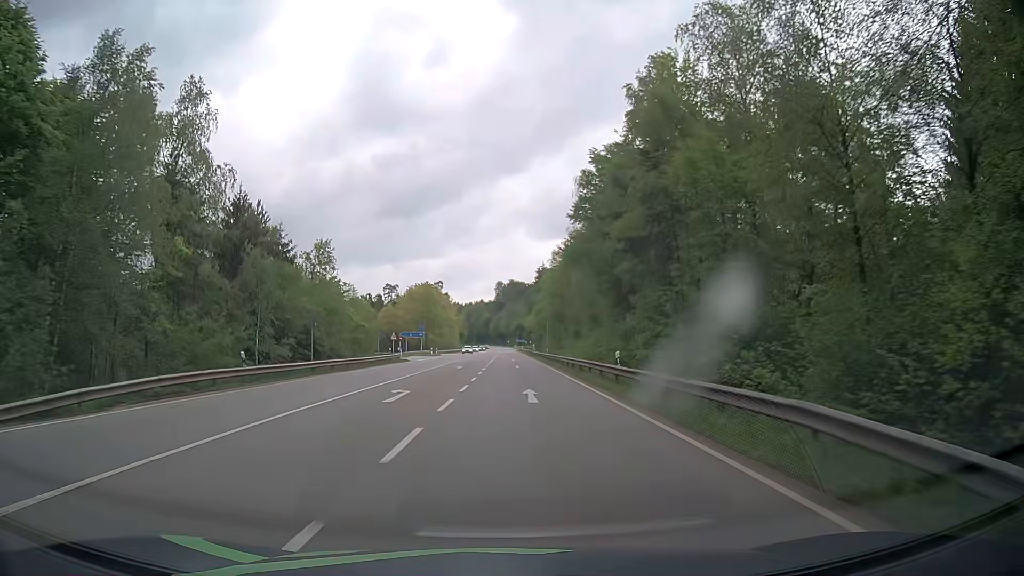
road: secondary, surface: asphalt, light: Day
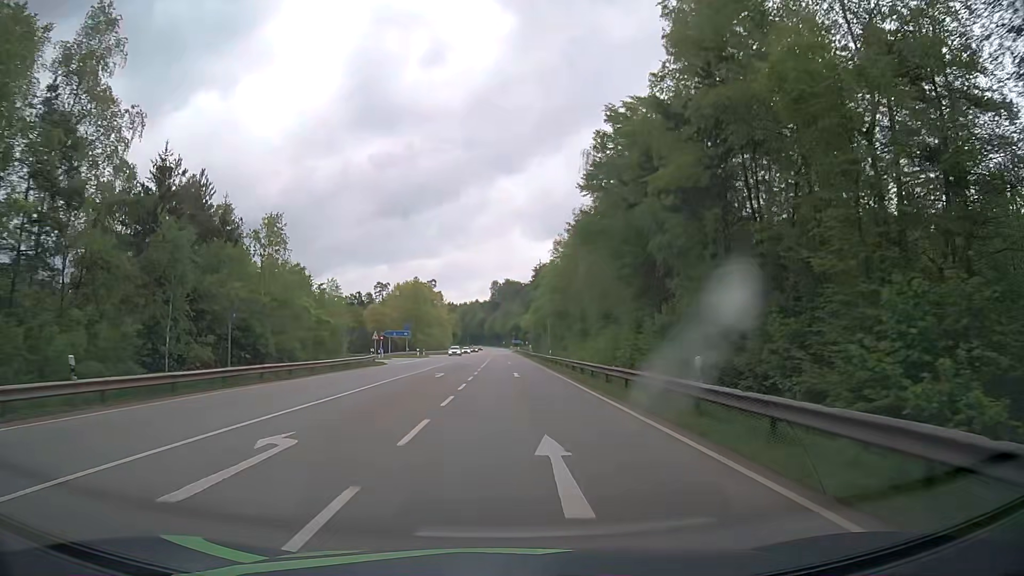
(-0.1, +10.7) m; -1°
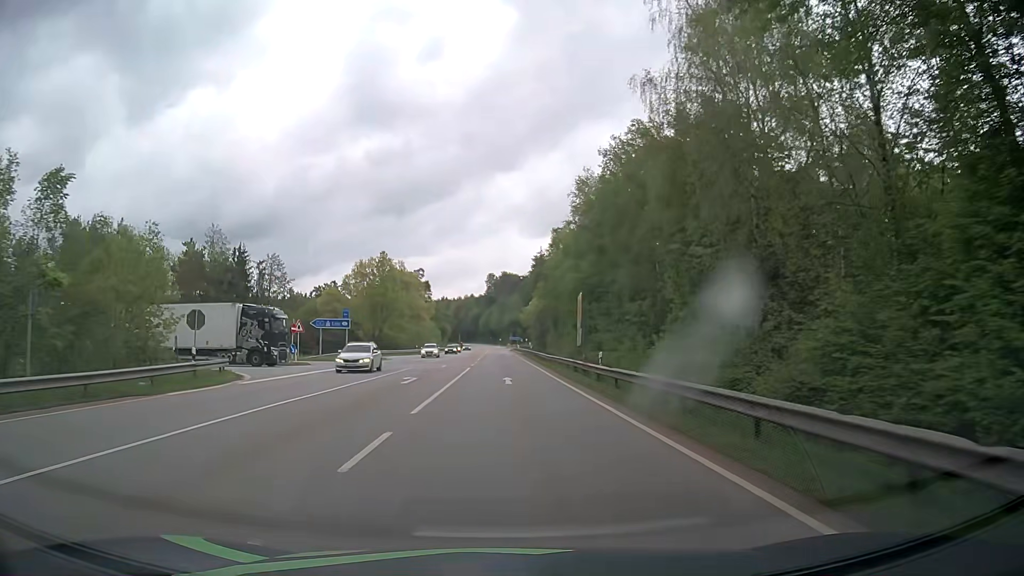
(+0.3, +32.2) m; 0°
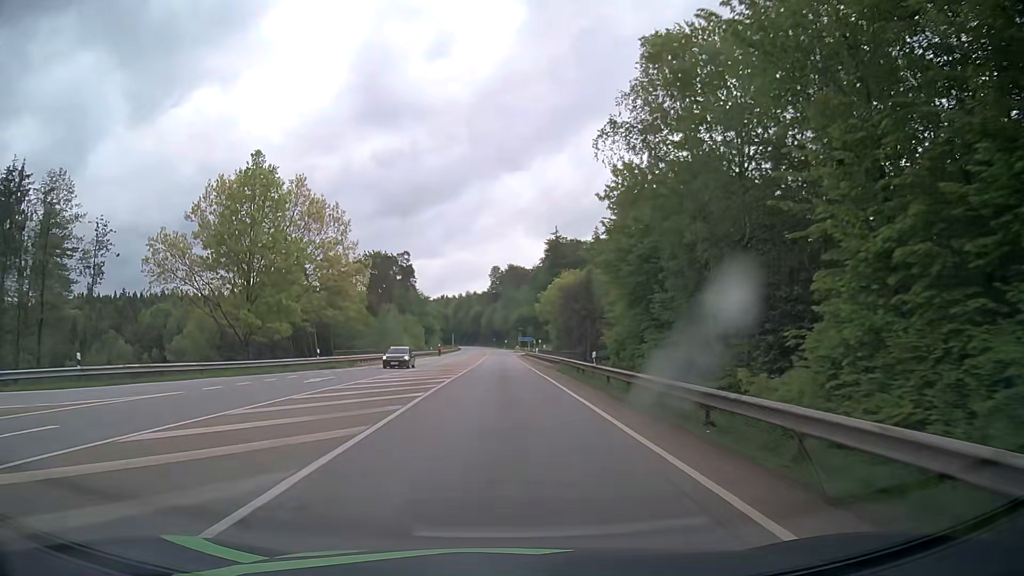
(0.0, +53.8) m; 0°
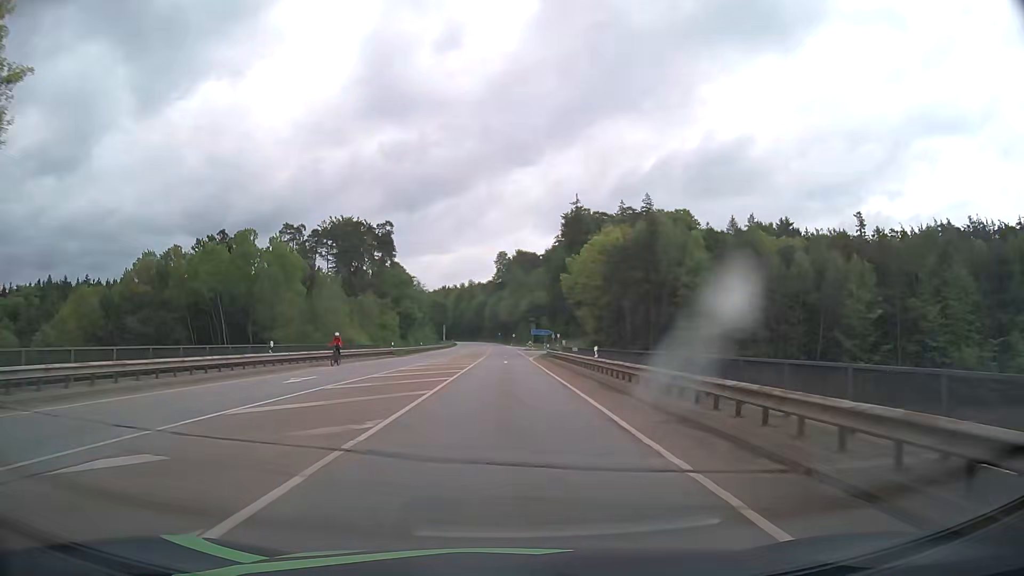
(-0.7, +43.0) m; -1°
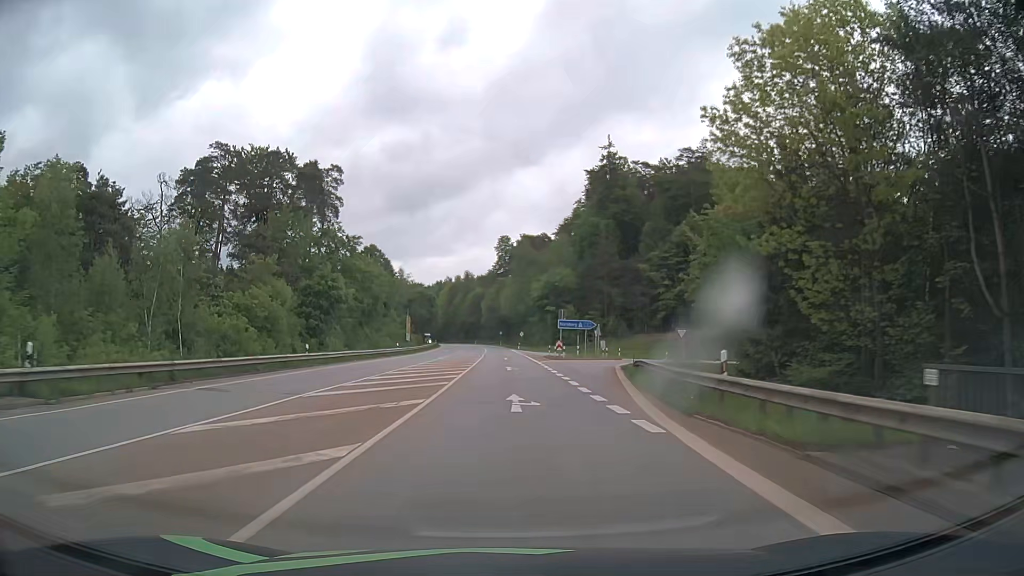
(-0.1, +53.8) m; 0°
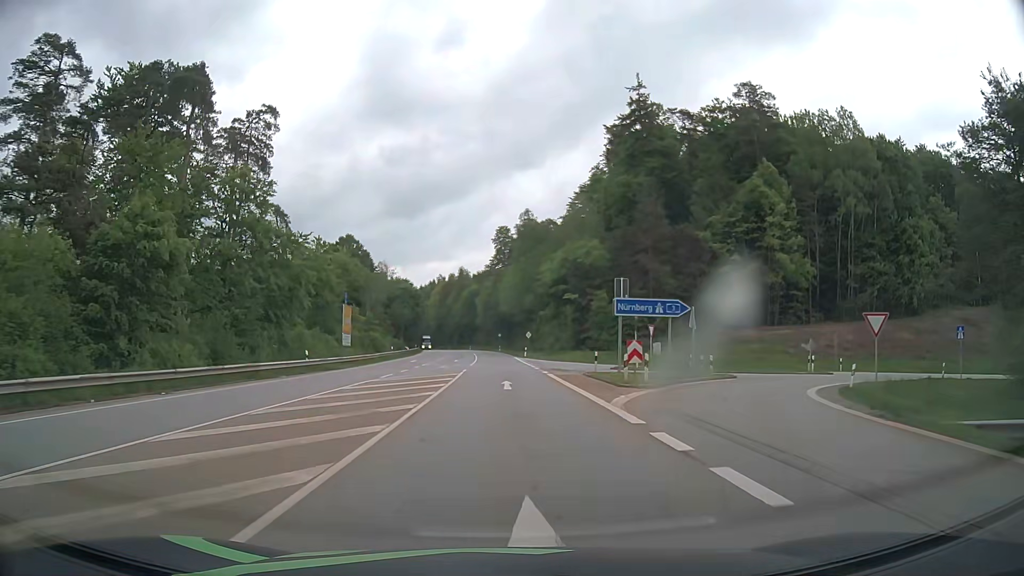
(0.0, +32.2) m; 0°
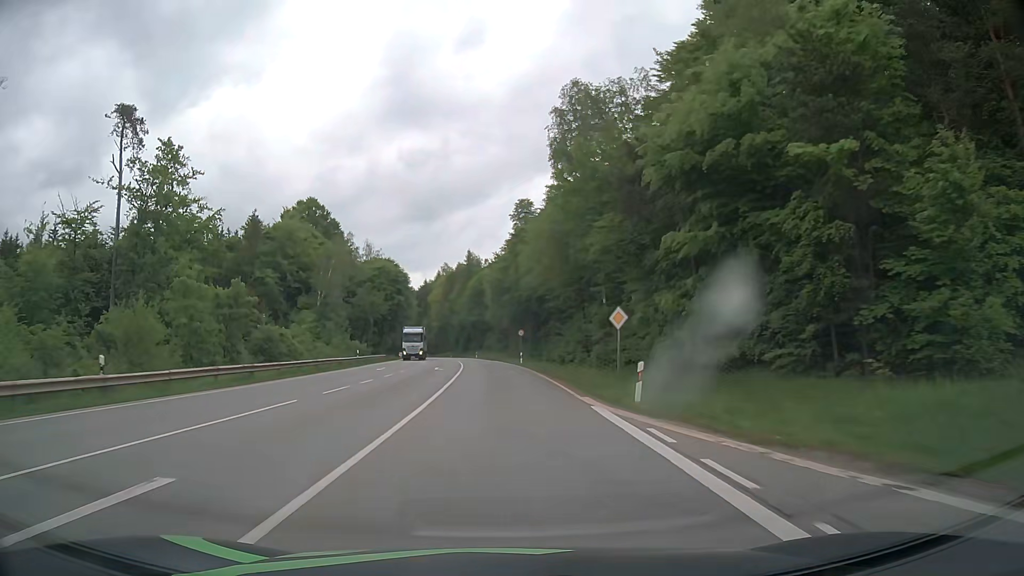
(-0.4, +53.6) m; -1°
